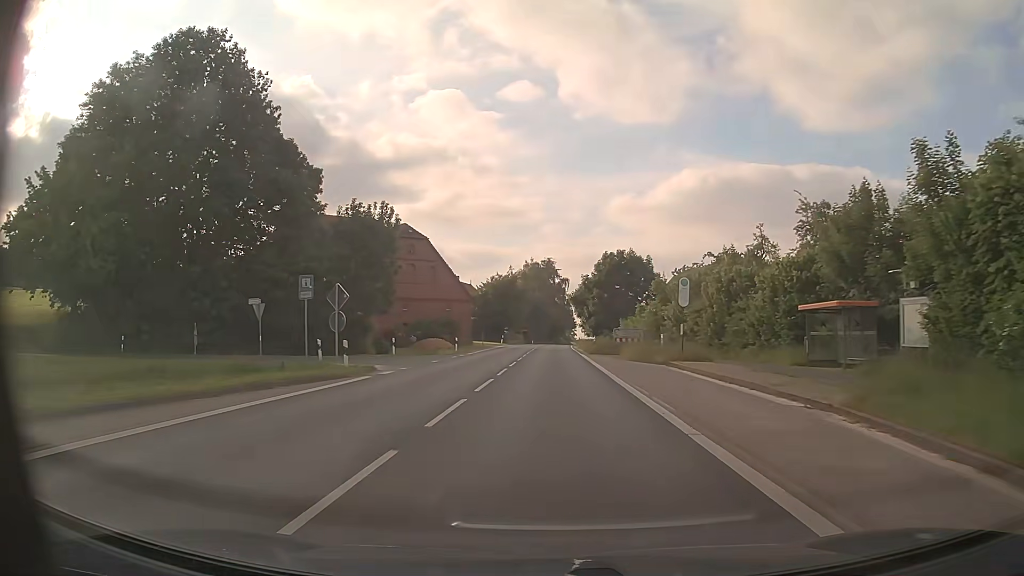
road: primary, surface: asphalt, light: Day
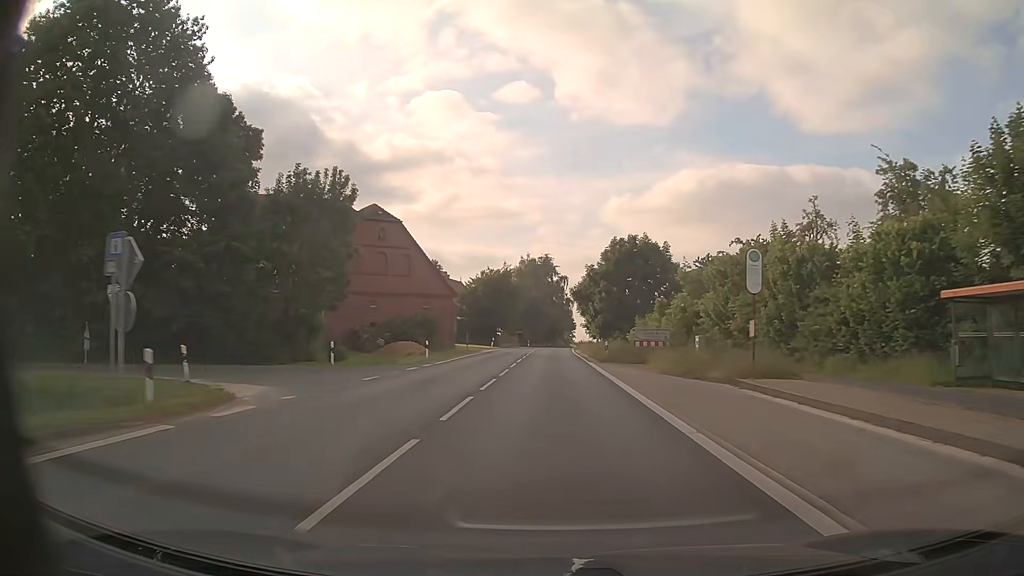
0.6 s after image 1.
(0.0, +11.1) m; 0°
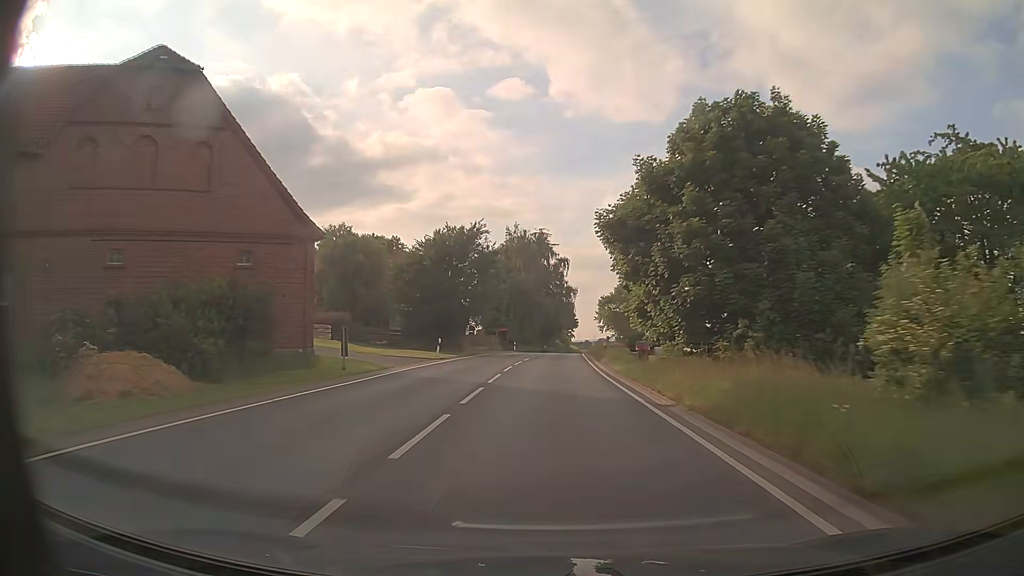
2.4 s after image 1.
(+0.2, +33.4) m; 0°
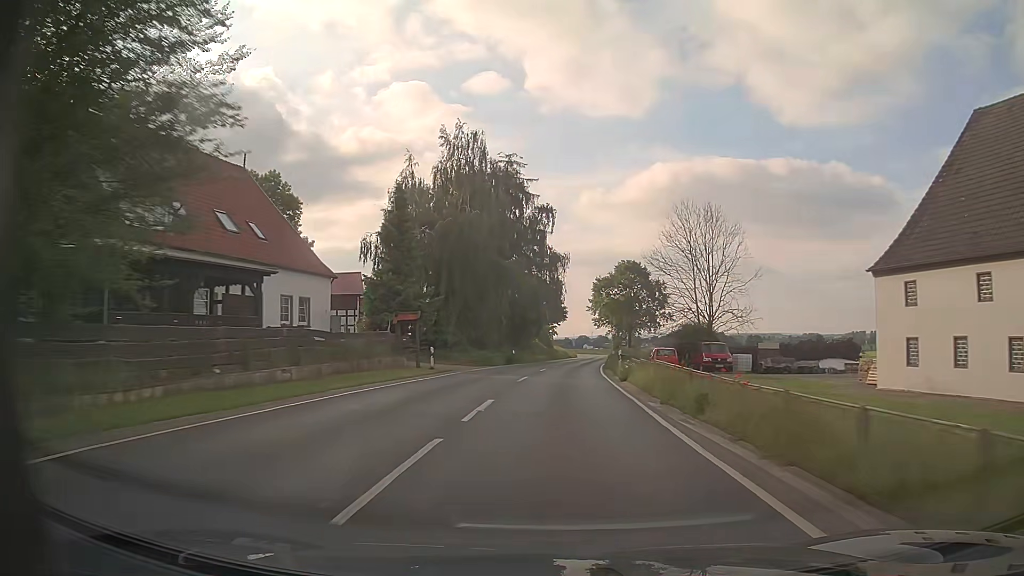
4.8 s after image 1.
(+0.7, +44.6) m; +2°
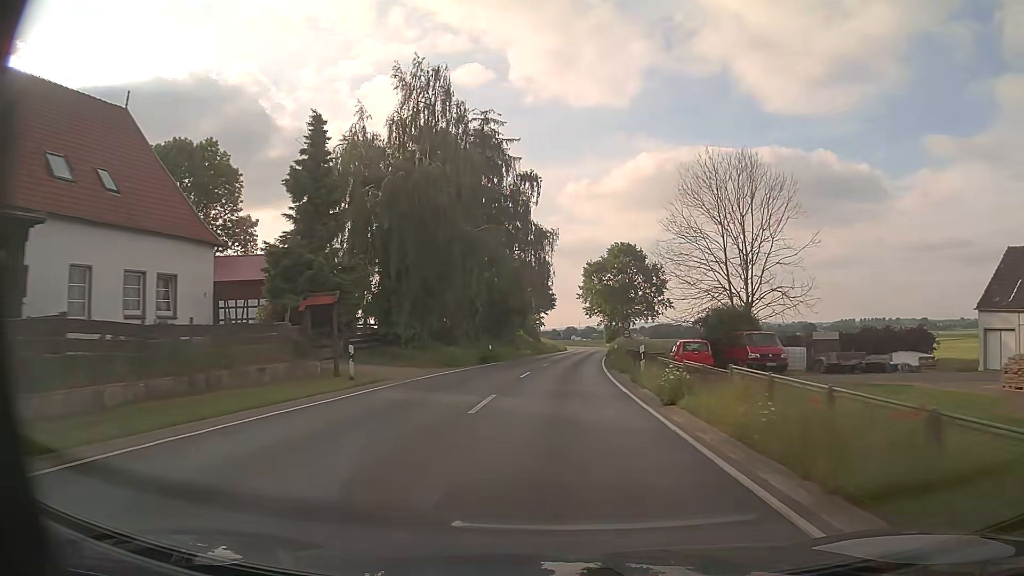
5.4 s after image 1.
(+0.1, +11.2) m; +1°
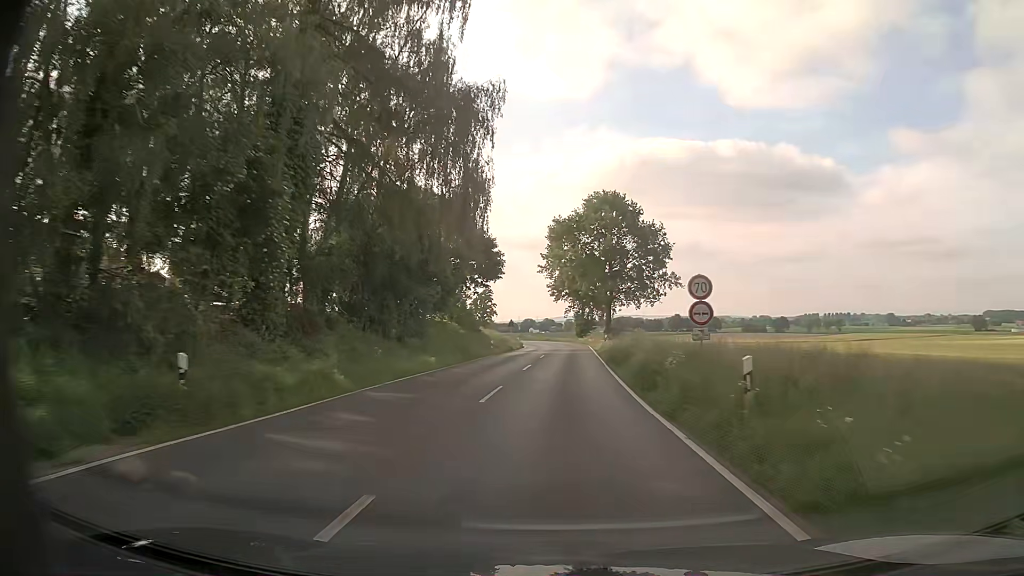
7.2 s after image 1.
(+0.9, +33.7) m; +3°
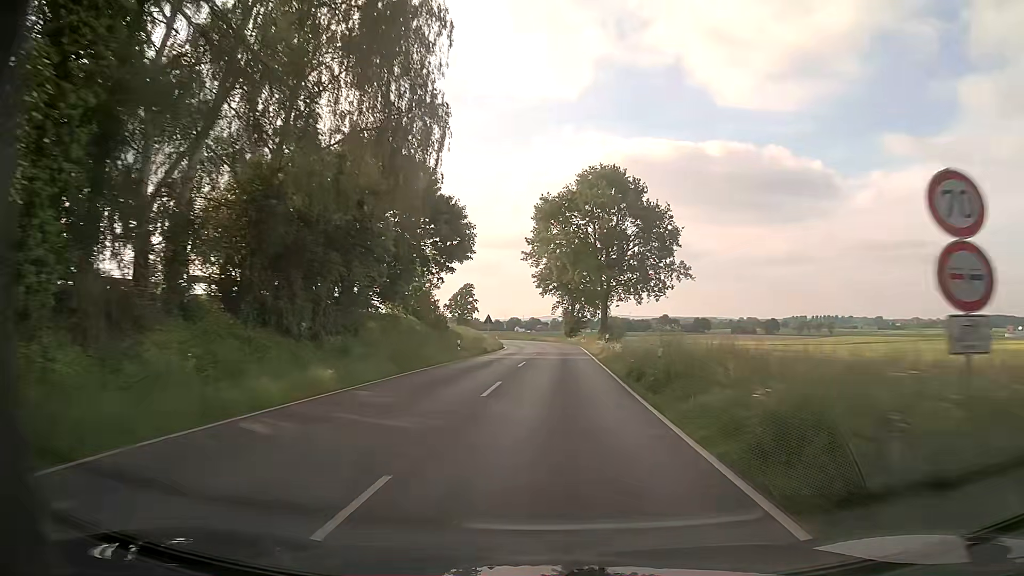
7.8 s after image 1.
(+0.1, +11.3) m; +1°
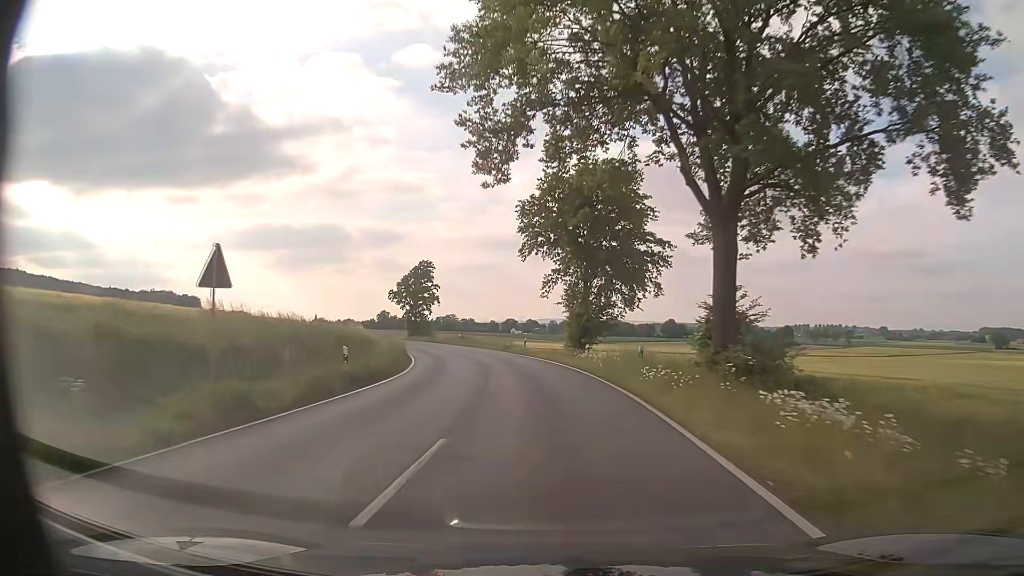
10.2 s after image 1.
(+0.7, +45.0) m; 0°
(0, +10) (-1, +20) (-2, +30) (-3, +40) (-5, +50) (-8, +59) (-11, +69) (-15, +78) (-20, +87) (-25, +95) m
